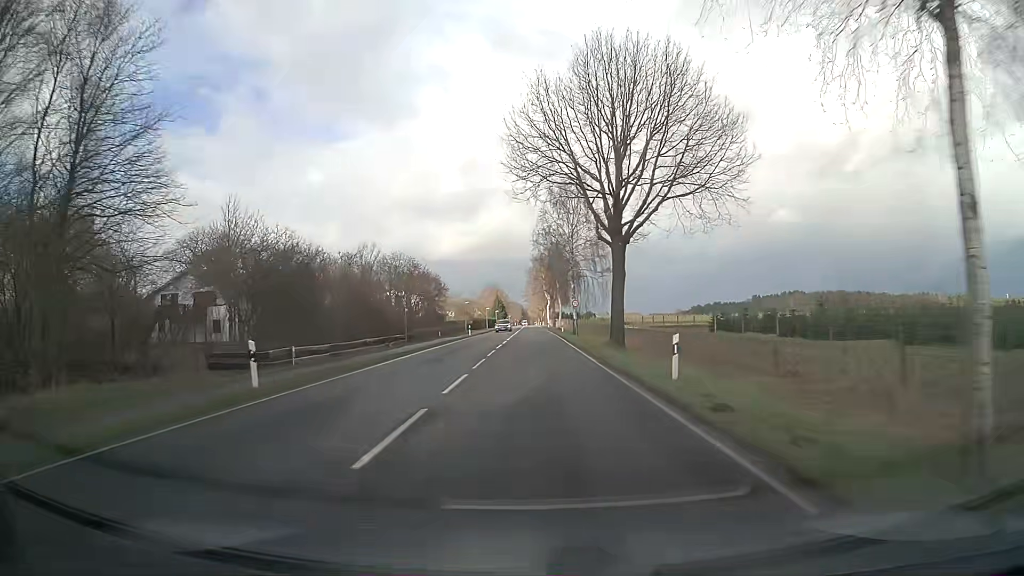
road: secondary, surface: asphalt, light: Day
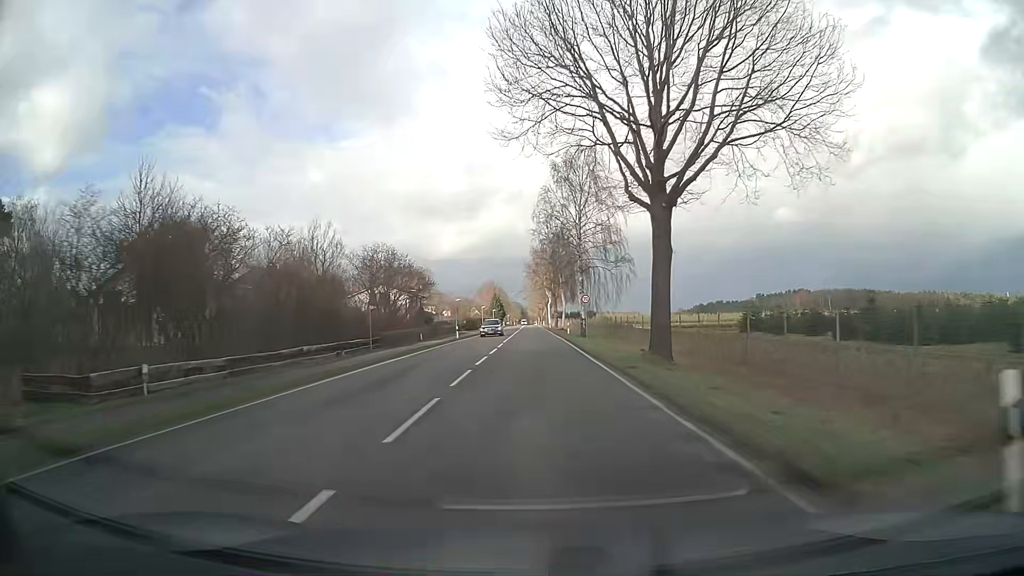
(0.0, +11.0) m; 0°
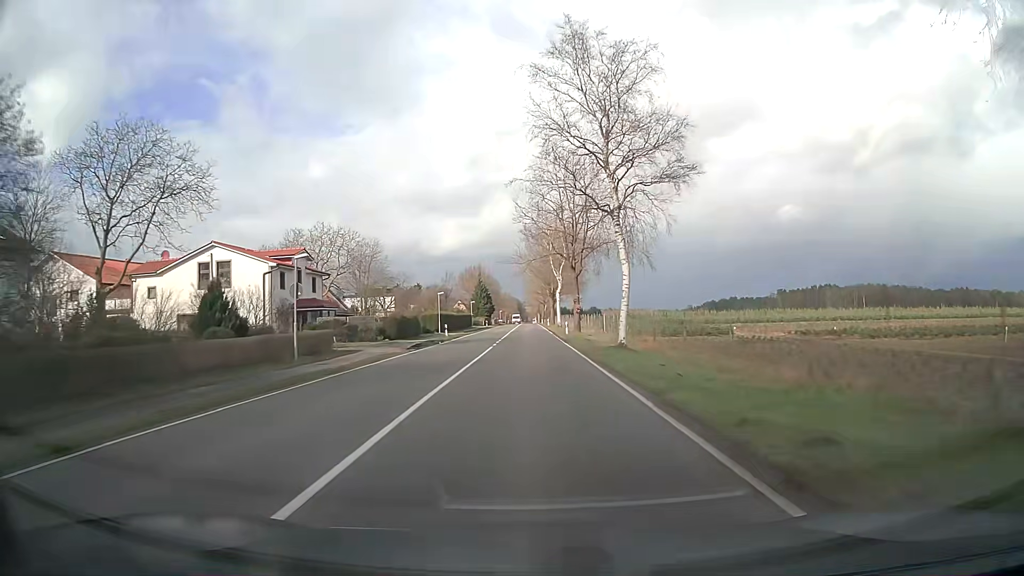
(-0.1, +54.4) m; 0°
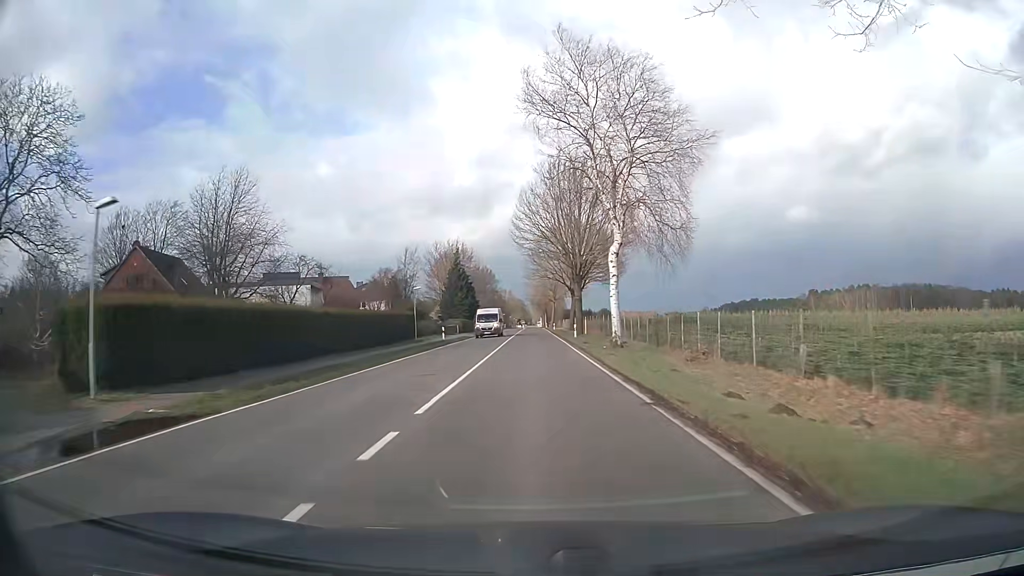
(-0.3, +54.0) m; 0°
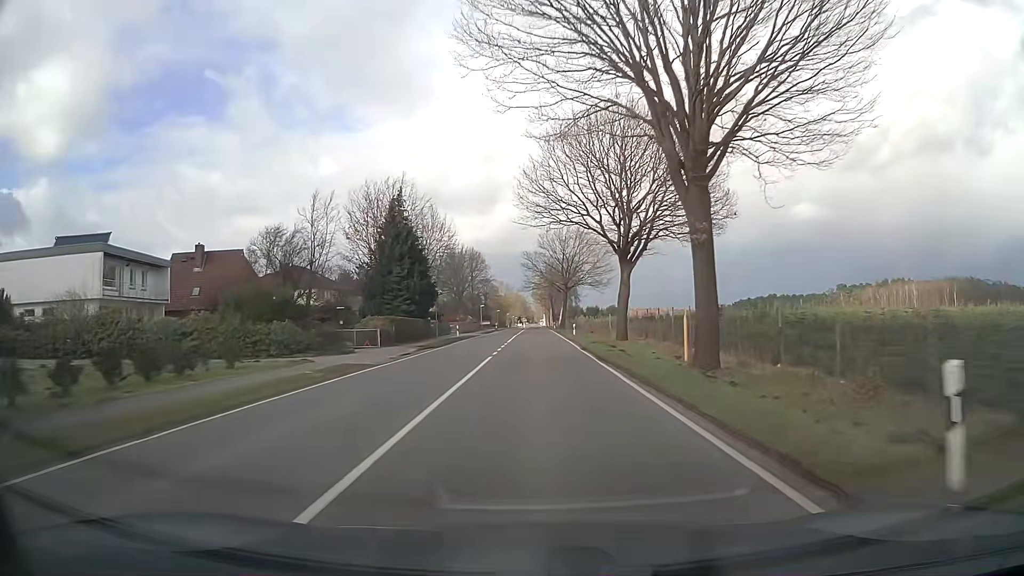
(-0.2, +43.1) m; 0°
(0, +10) (0, +20) (0, +30) (0, +40) (0, +50) (0, +60) (0, +70) (0, +80) (+1, +90) (+1, +100) m
